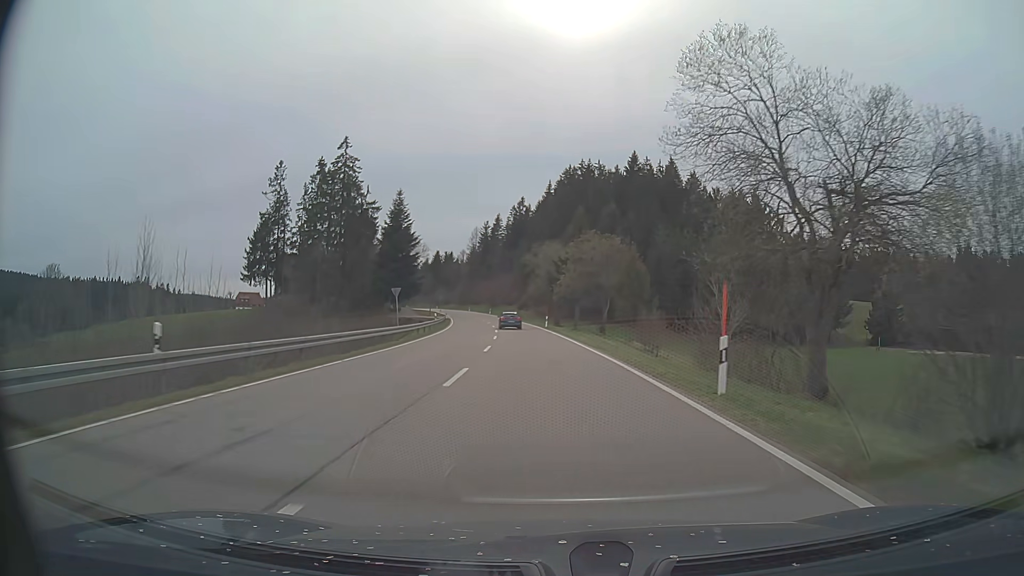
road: primary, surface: asphalt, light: Day
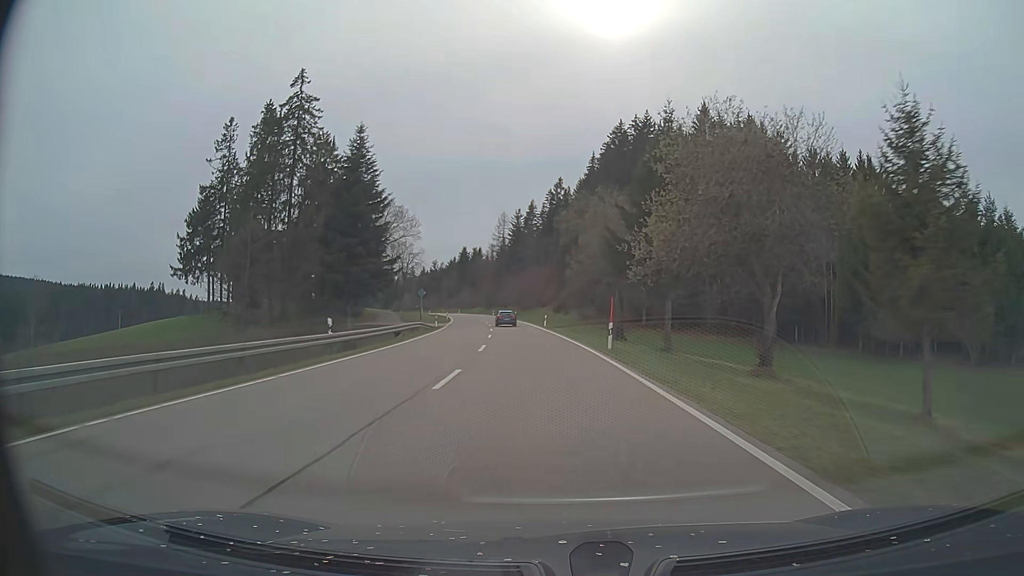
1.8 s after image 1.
(-1.1, +36.5) m; -4°
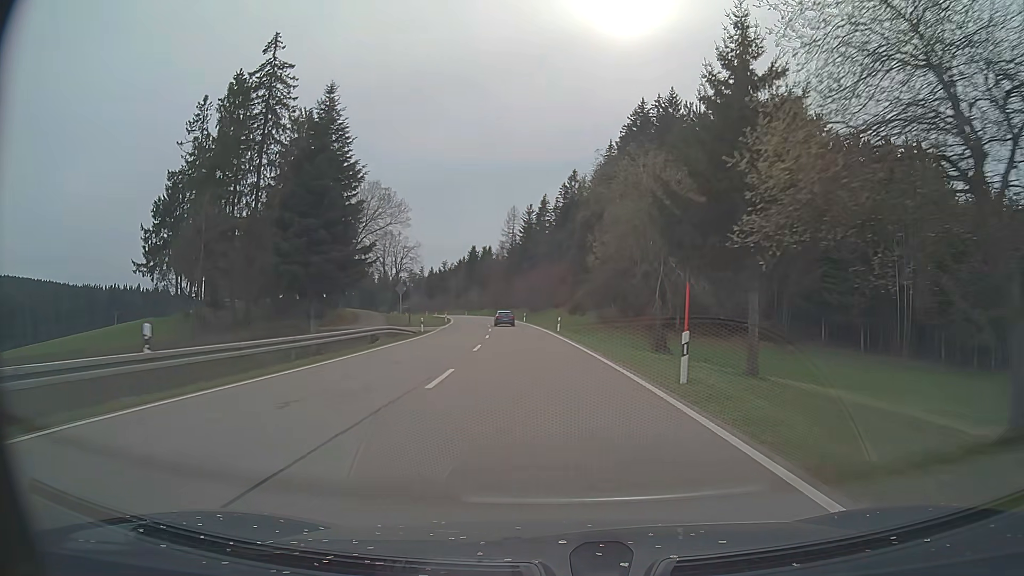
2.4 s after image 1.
(-0.1, +12.2) m; -1°
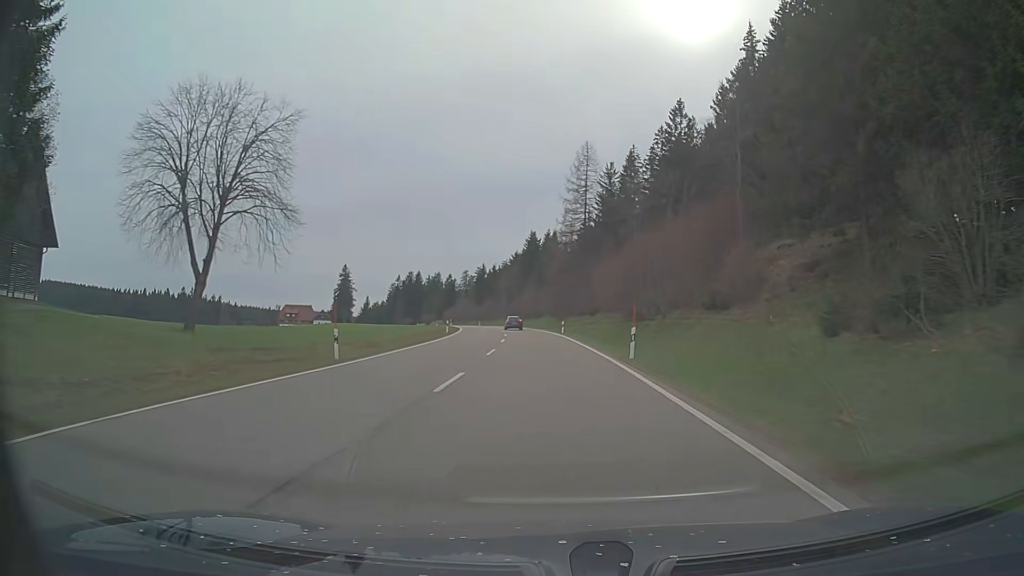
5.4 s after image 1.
(-3.9, +60.4) m; -6°
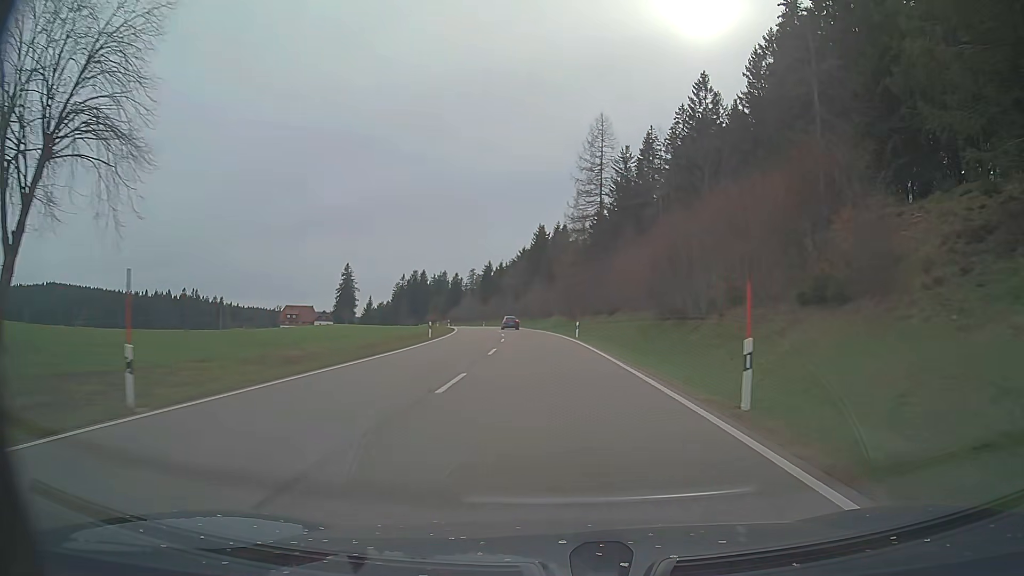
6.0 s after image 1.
(-0.1, +12.1) m; -1°
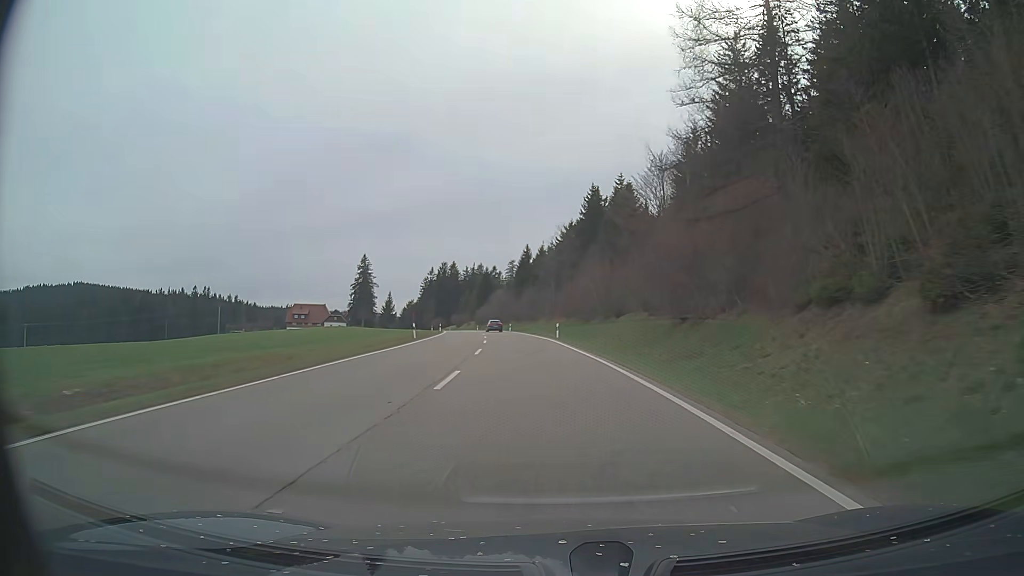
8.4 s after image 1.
(-1.6, +48.1) m; -4°
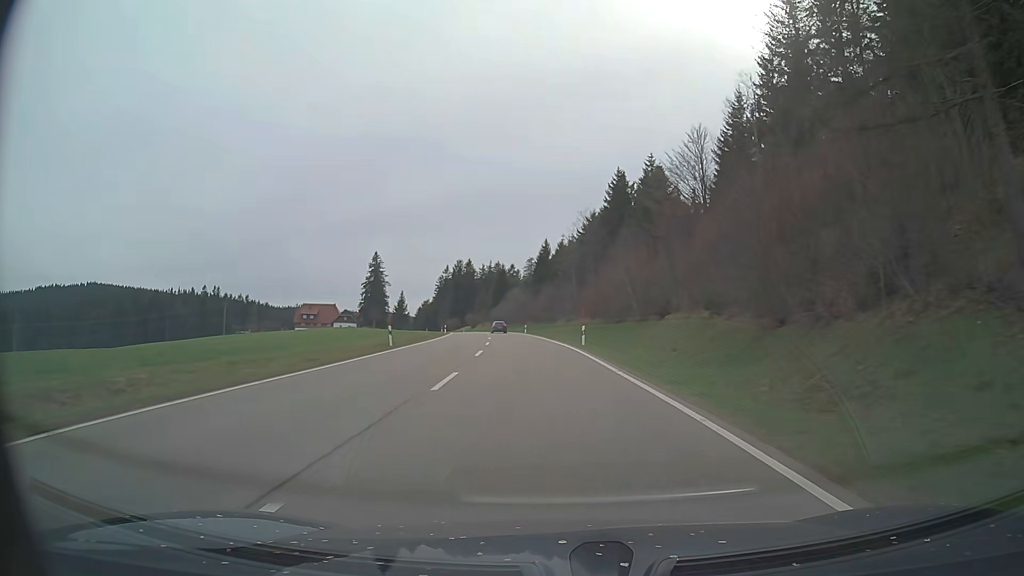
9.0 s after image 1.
(-0.2, +12.0) m; -2°
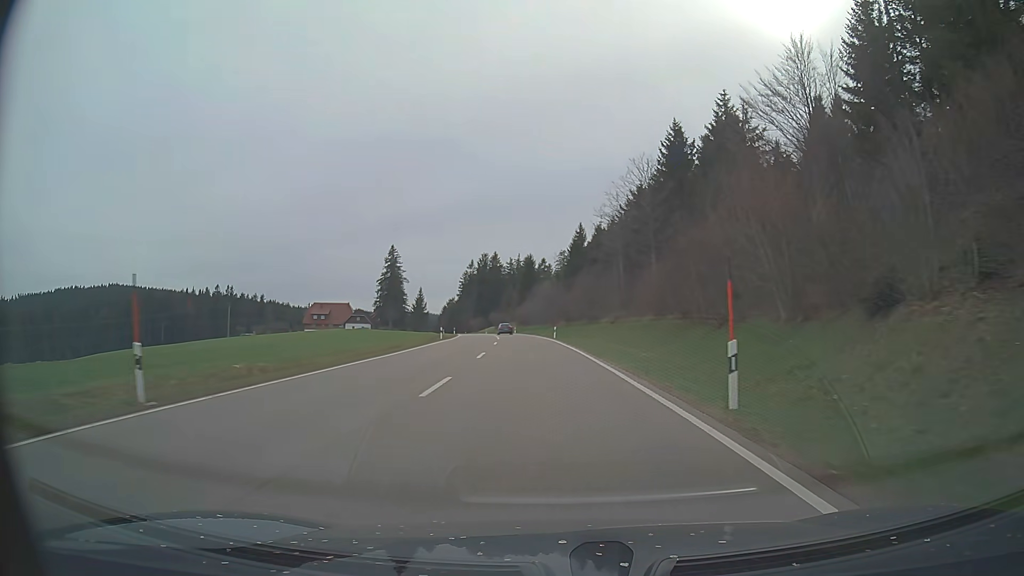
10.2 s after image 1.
(-0.5, +24.1) m; -3°
(0, +10) (0, +20) (-1, +30) (-1, +40) (-2, +50) (-3, +60) (-4, +70) (-5, +80) (-6, +90) (-7, +100) m
